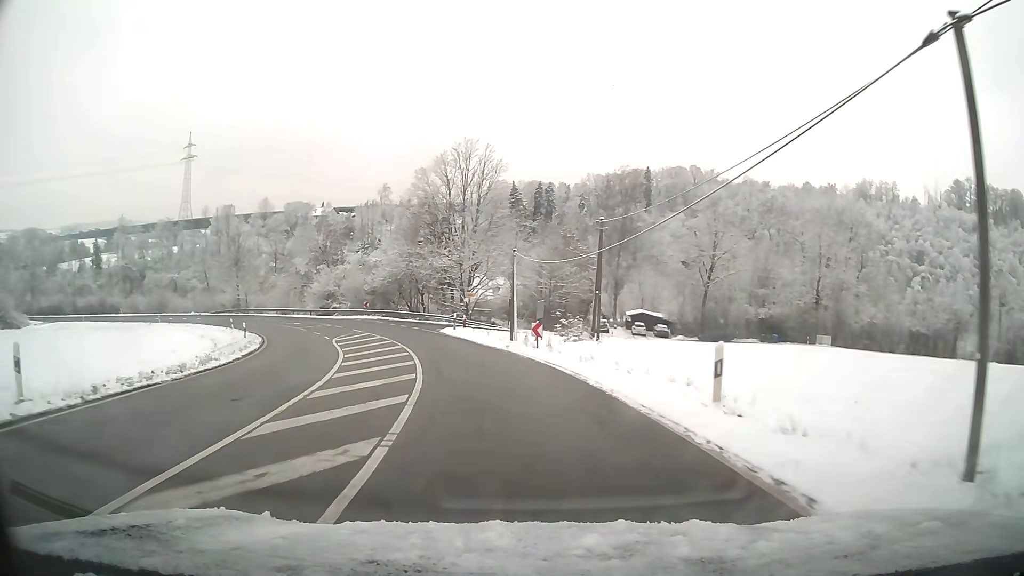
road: tertiary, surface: asphalt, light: Day
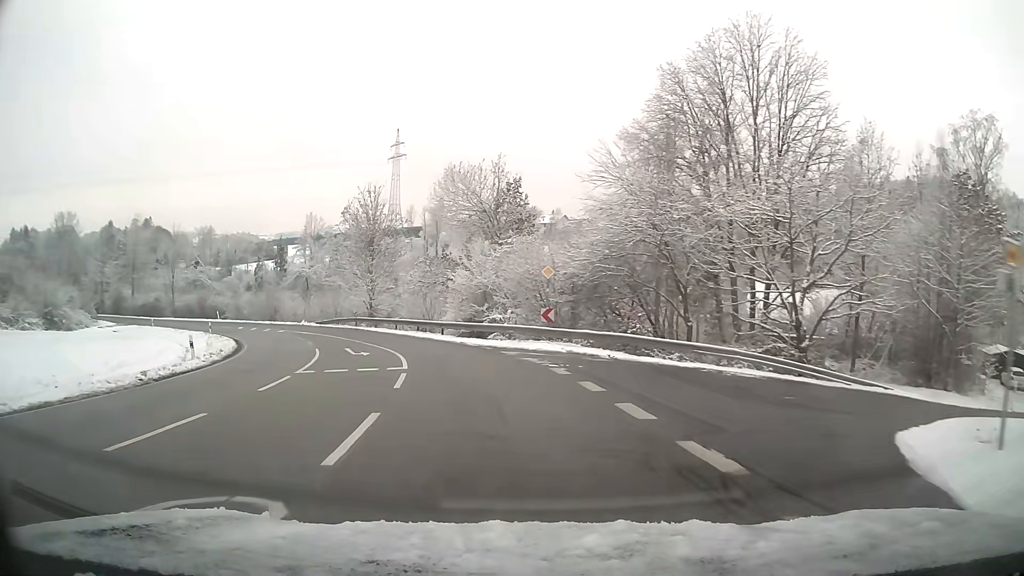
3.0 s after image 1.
(-6.5, +36.3) m; -21°
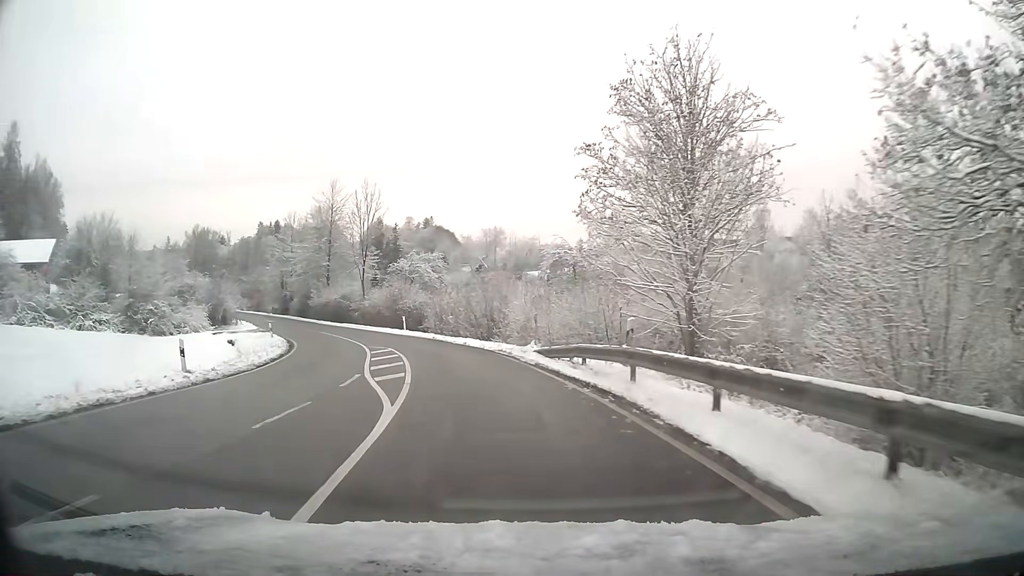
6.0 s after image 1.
(-8.1, +35.2) m; -26°
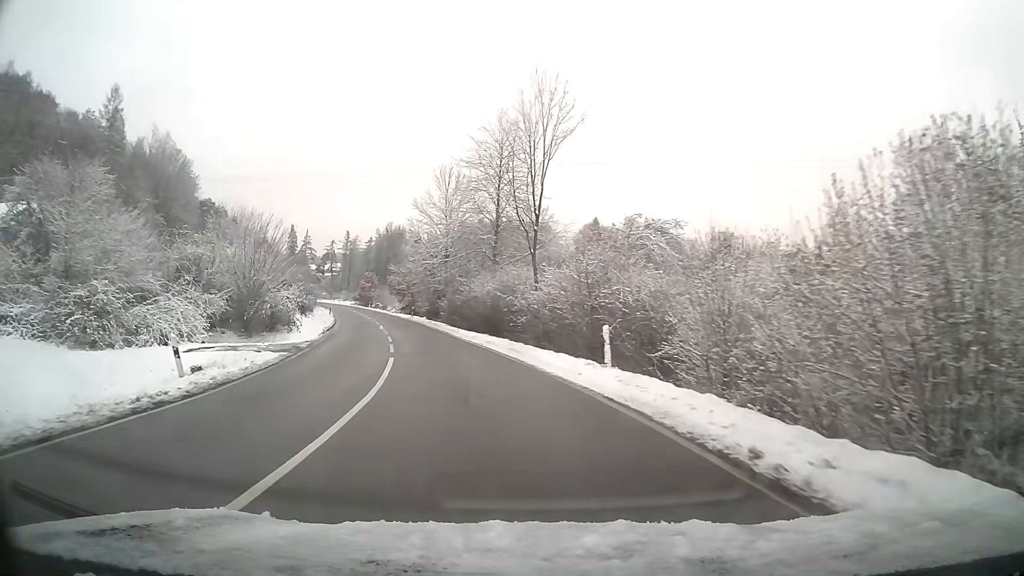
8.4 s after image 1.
(-5.1, +30.5) m; -19°
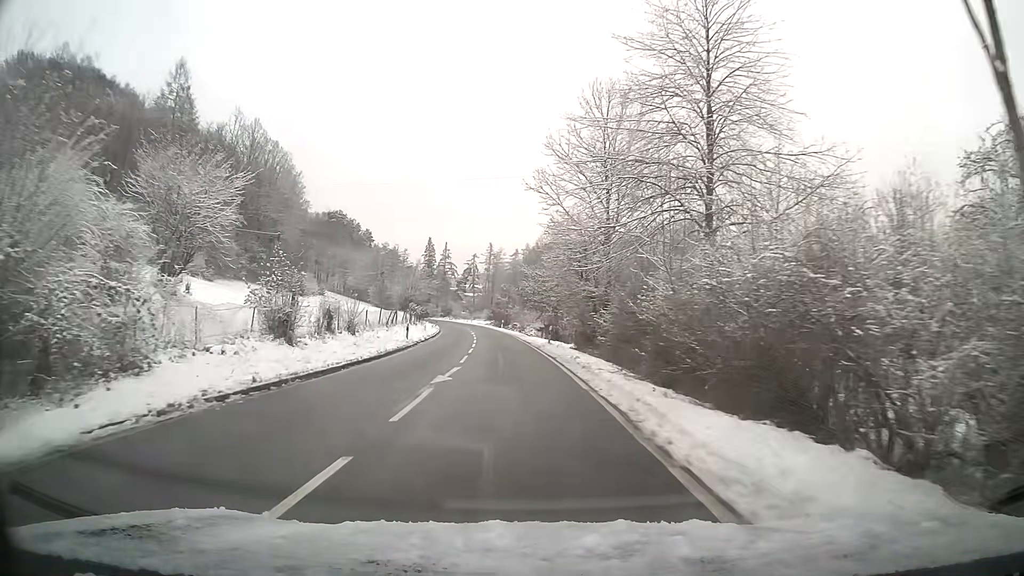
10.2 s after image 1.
(-3.1, +26.2) m; -12°
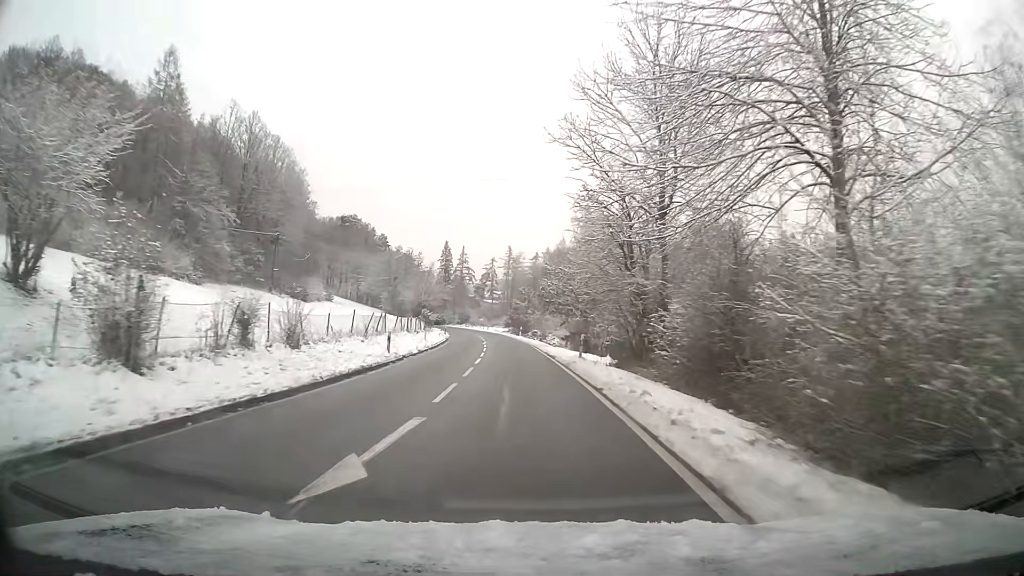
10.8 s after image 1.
(-0.2, +9.7) m; -2°
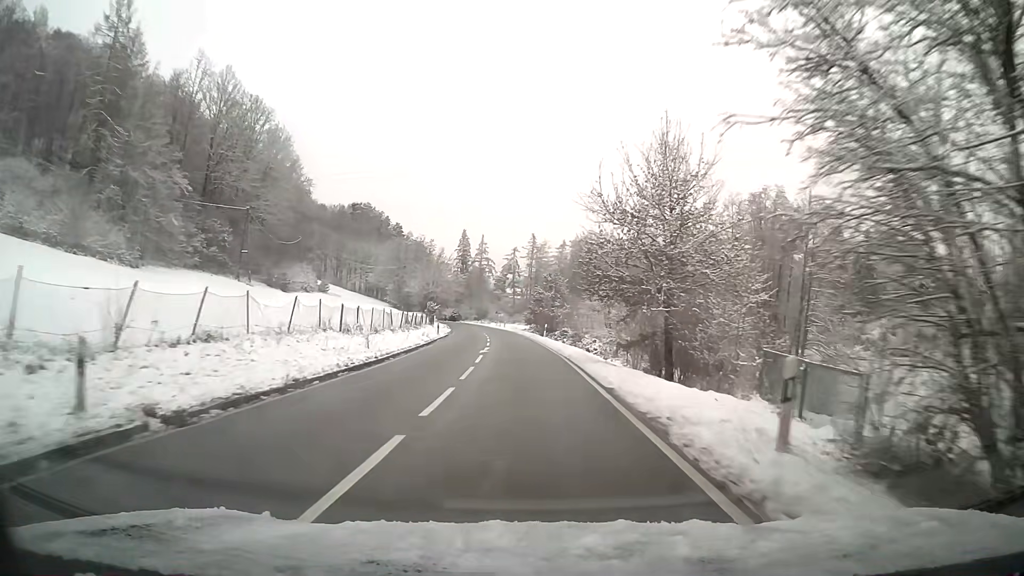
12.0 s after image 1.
(-0.4, +20.9) m; -2°
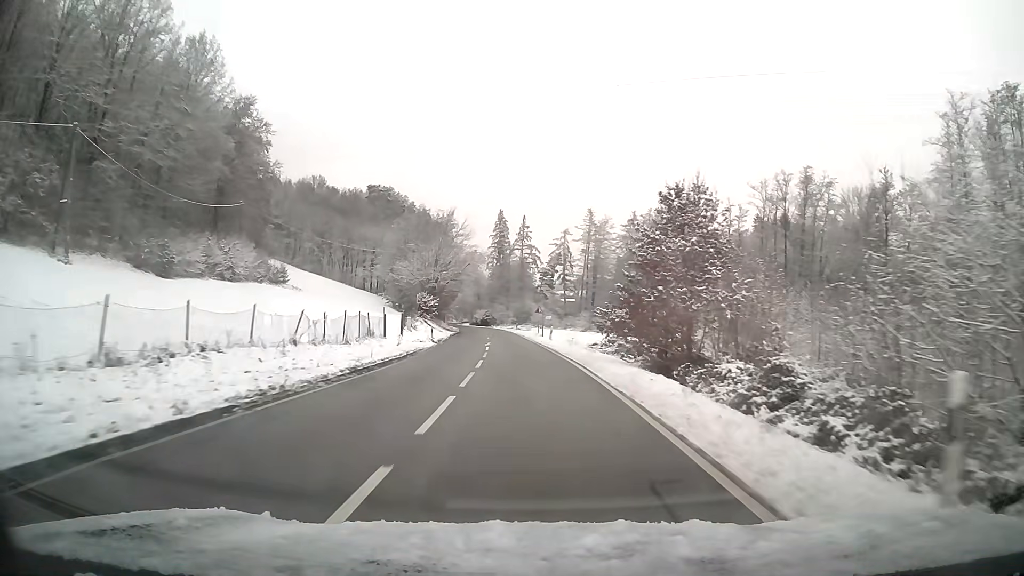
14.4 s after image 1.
(-1.6, +45.6) m; -4°
